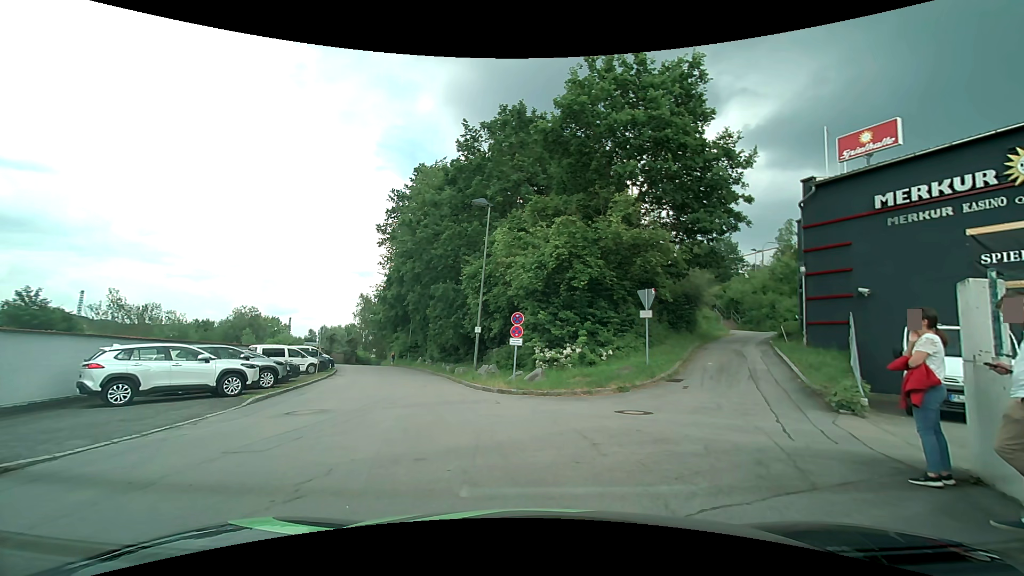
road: service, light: Day
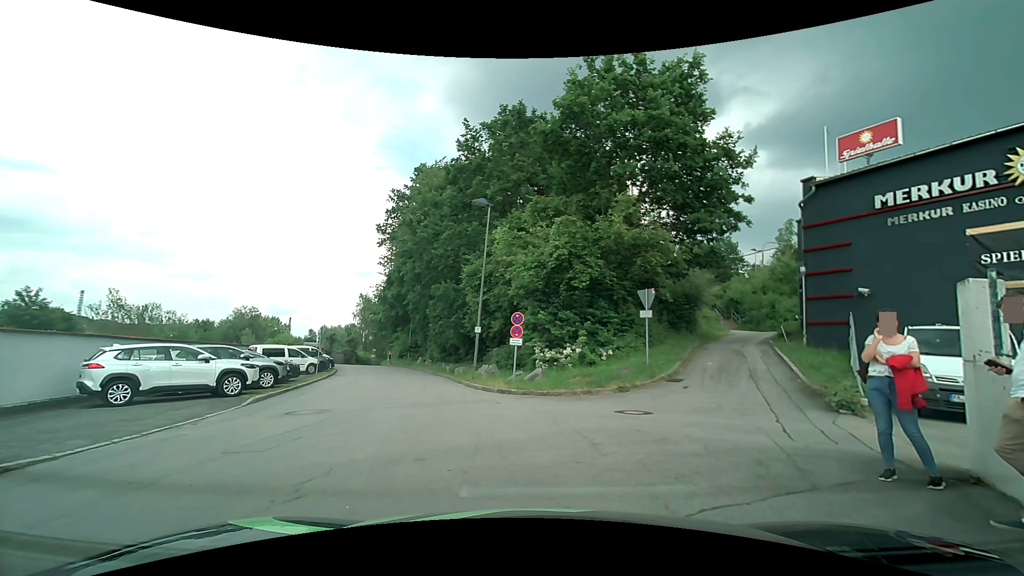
(0.0, 0.0) m; 0°
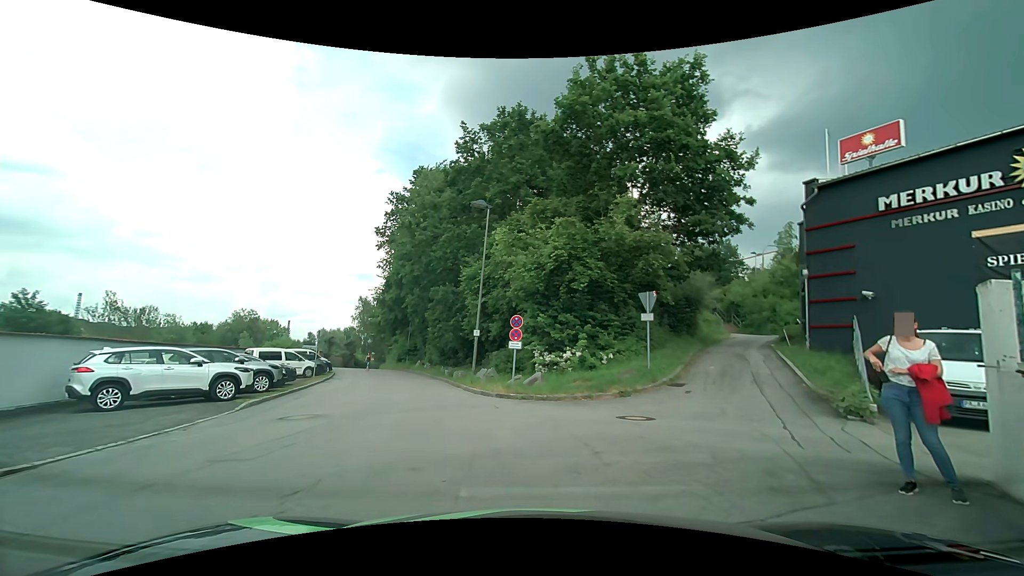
(0.0, +0.3) m; 0°
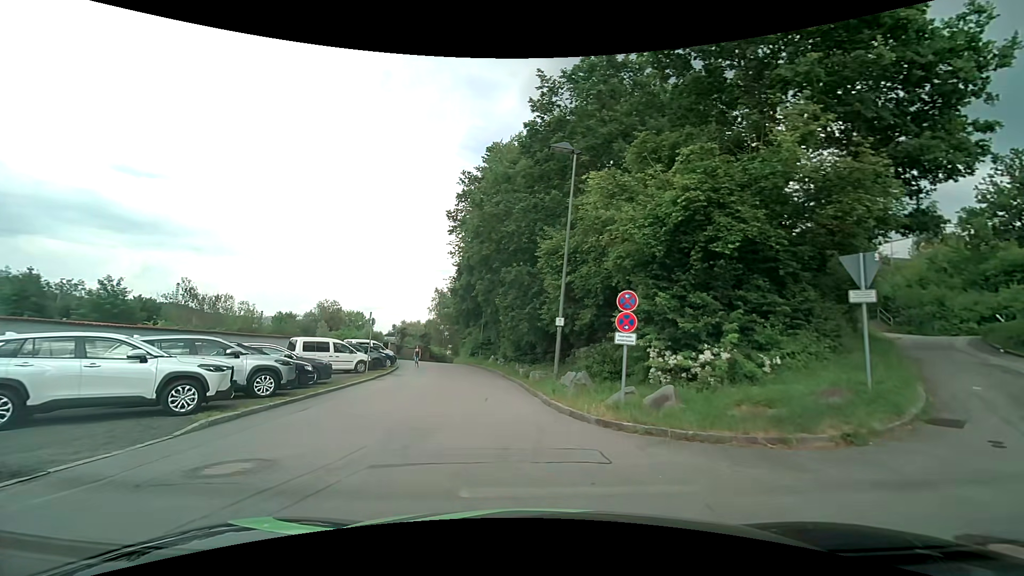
(-0.3, +6.3) m; -8°
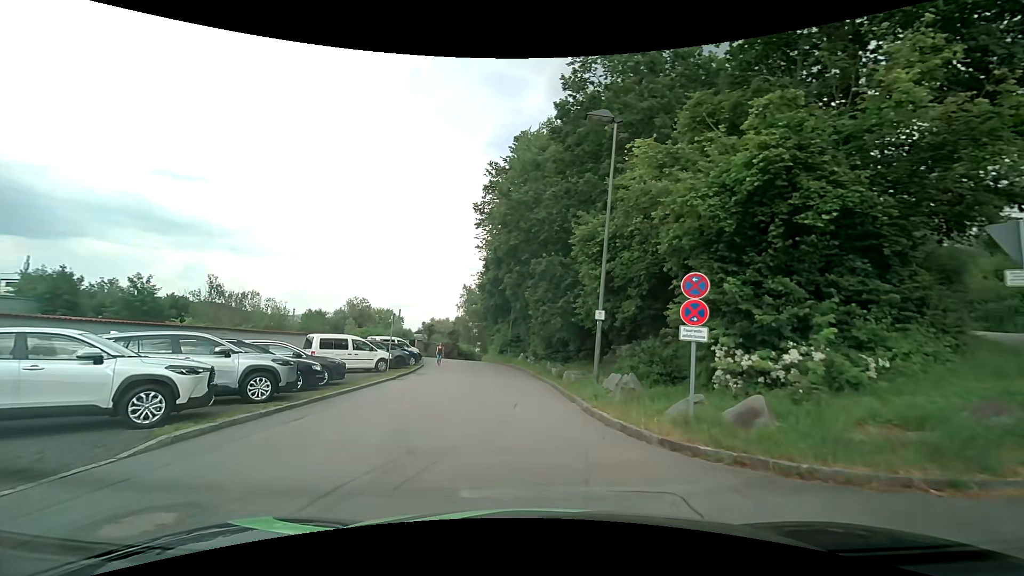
(-0.1, +2.1) m; -5°
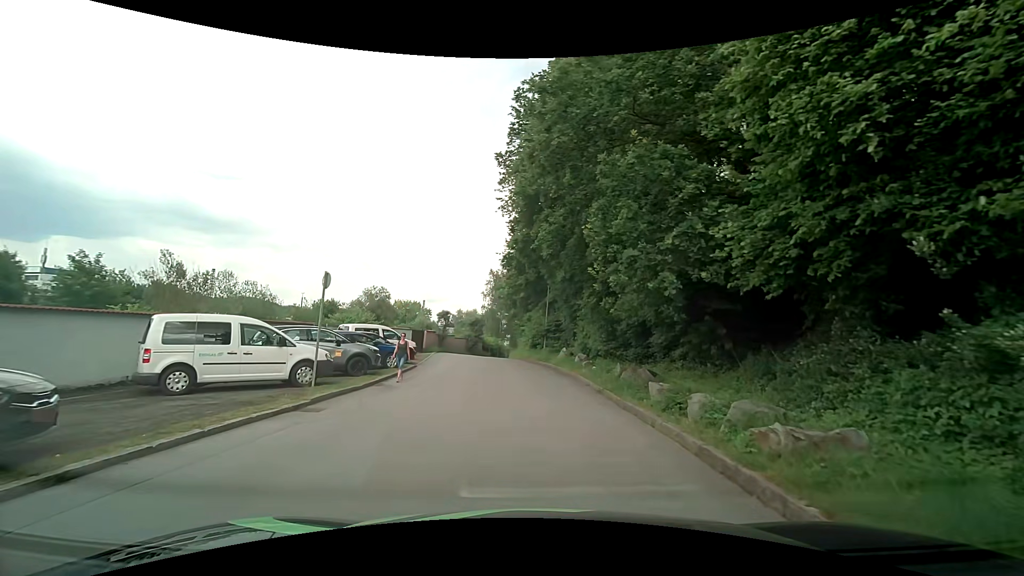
(-0.4, +12.3) m; -3°
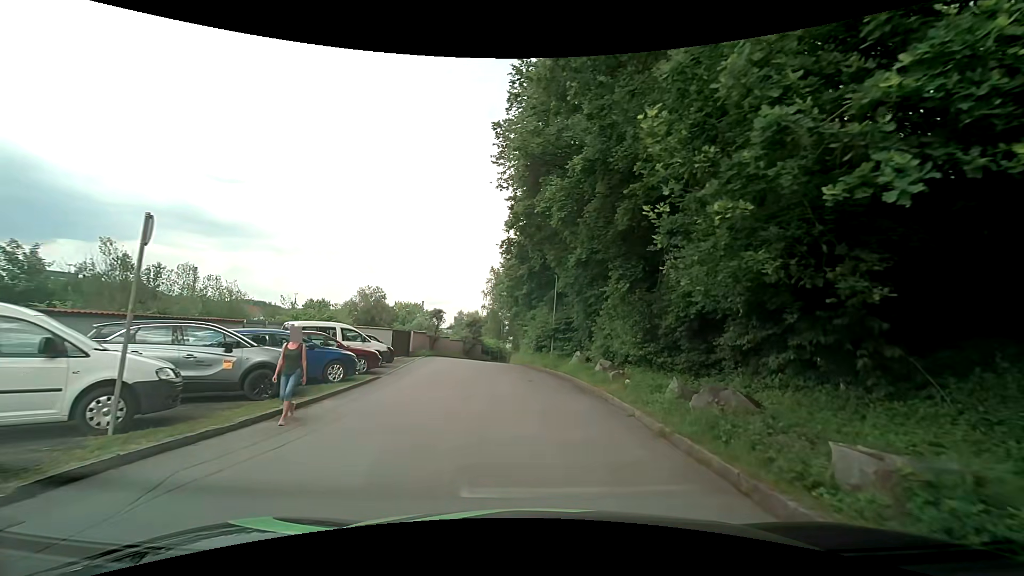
(+0.1, +6.1) m; 0°
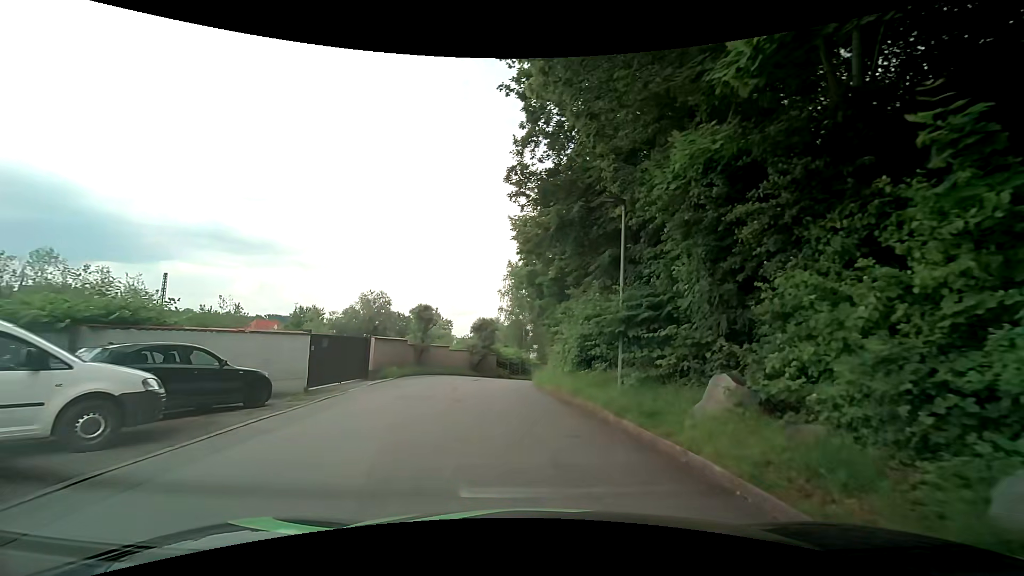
(-0.1, +14.4) m; -3°
(0, +10) (-1, +20) (-1, +30) (0, +40) (+3, +49) (+6, +59) (+9, +68) (+13, +78) (+16, +87) (+19, +97) m
